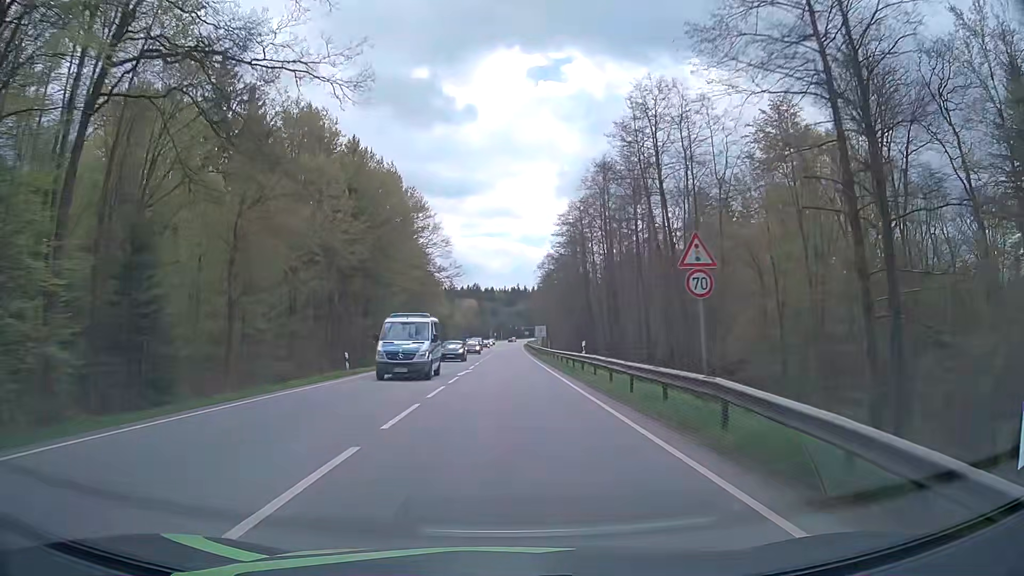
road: secondary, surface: asphalt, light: Day
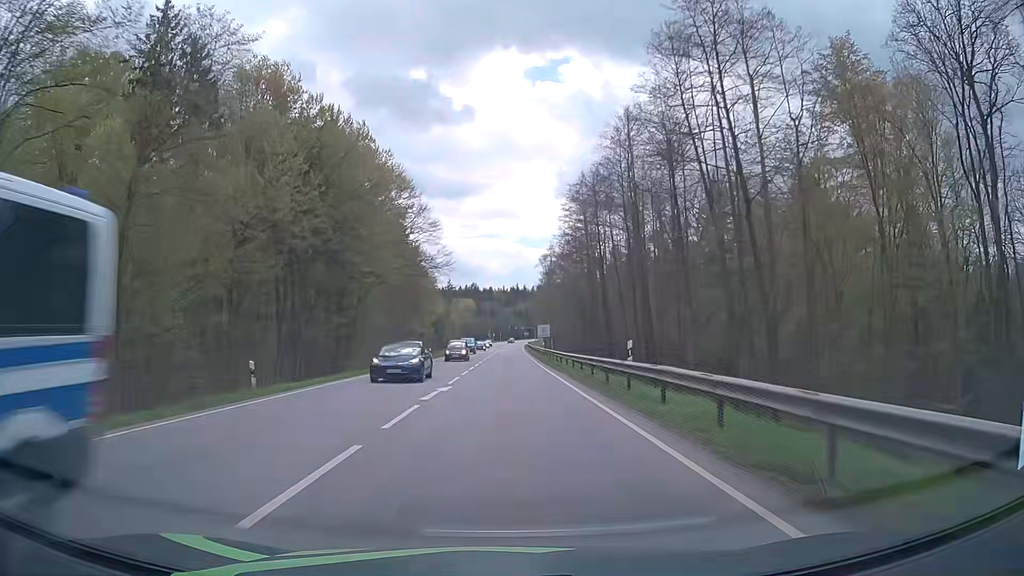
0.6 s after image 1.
(0.0, +11.7) m; 0°
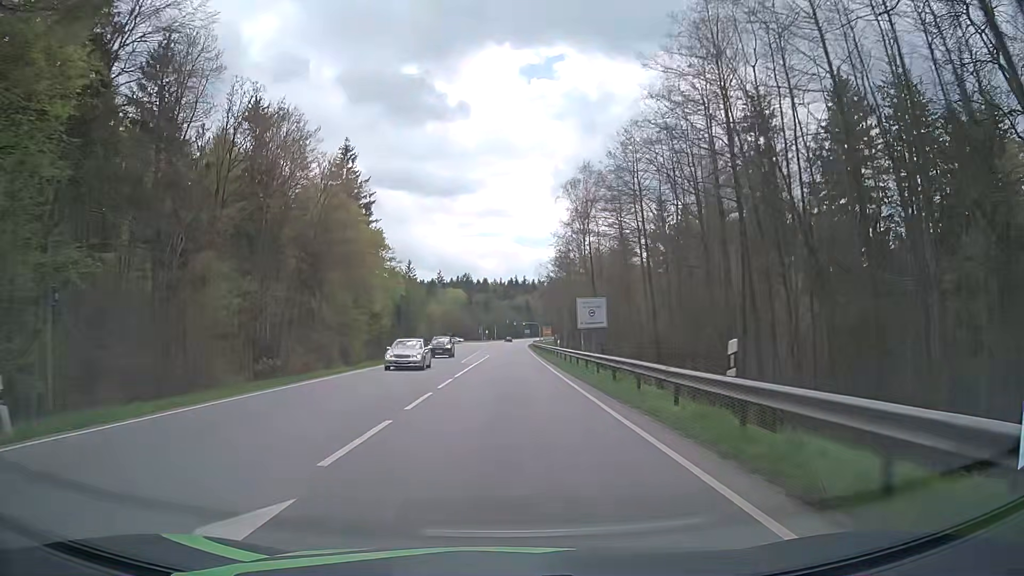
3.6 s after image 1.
(+0.1, +57.4) m; 0°
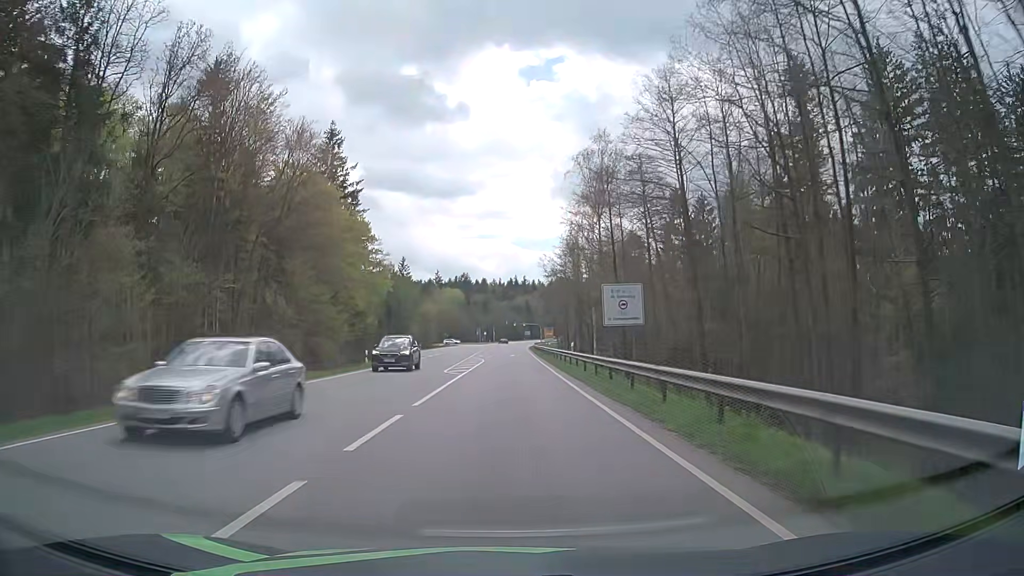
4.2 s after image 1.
(0.0, +11.0) m; 0°
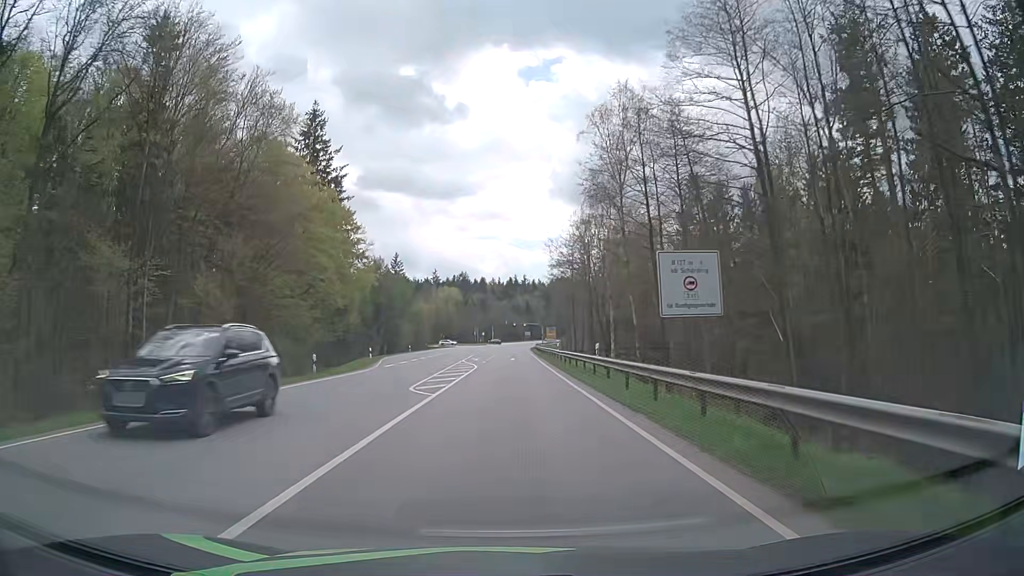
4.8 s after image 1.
(0.0, +10.9) m; 0°
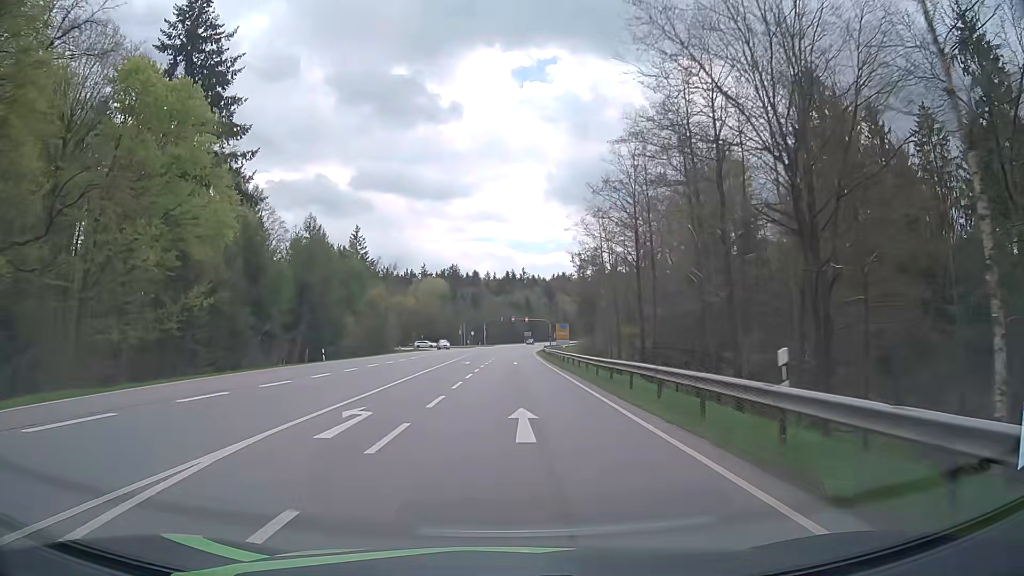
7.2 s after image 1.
(+0.1, +43.2) m; 0°
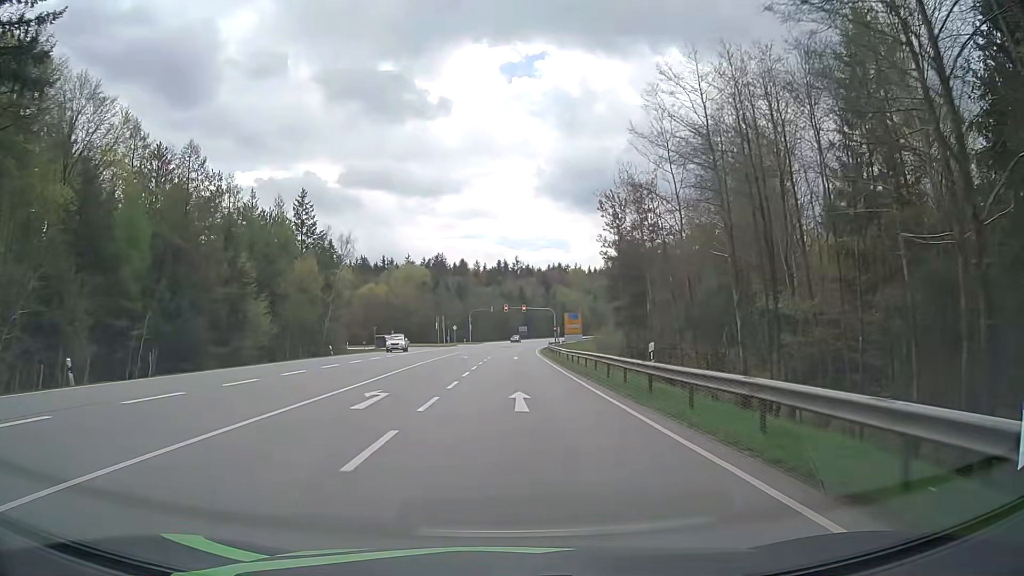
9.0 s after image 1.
(+0.1, +31.2) m; +1°
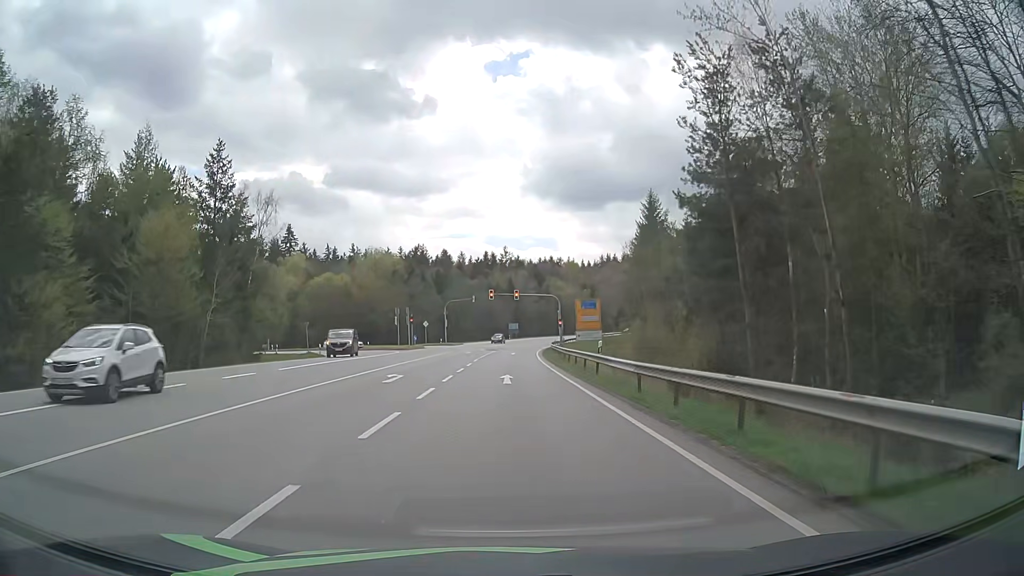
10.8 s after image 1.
(+0.2, +27.5) m; +1°
(0, +10) (0, +20) (0, +30) (0, +40) (+1, +50) (+1, +60) (+1, +70) (+2, +80) (+3, +90) (+5, +100) m
